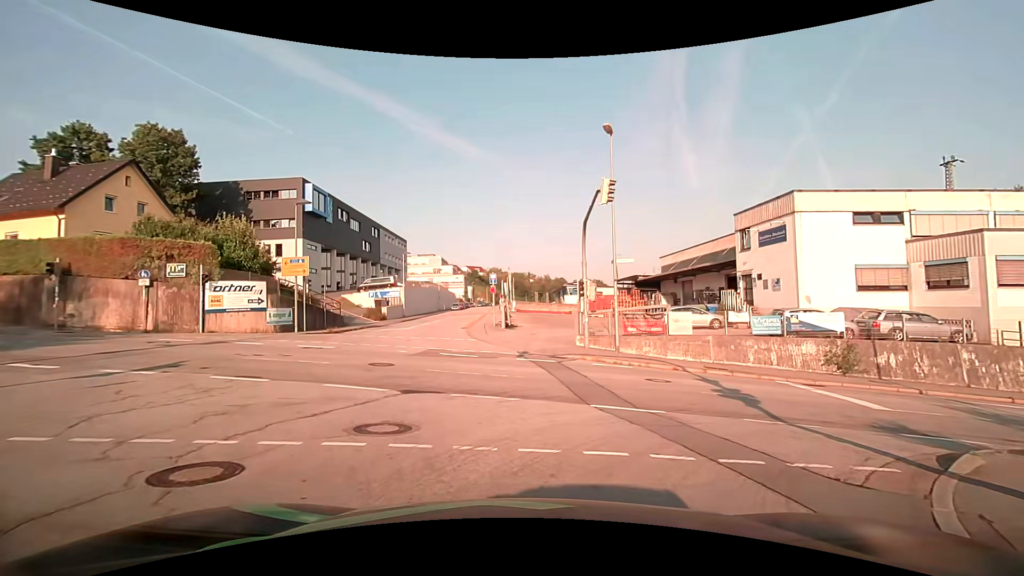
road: residential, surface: asphalt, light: Day
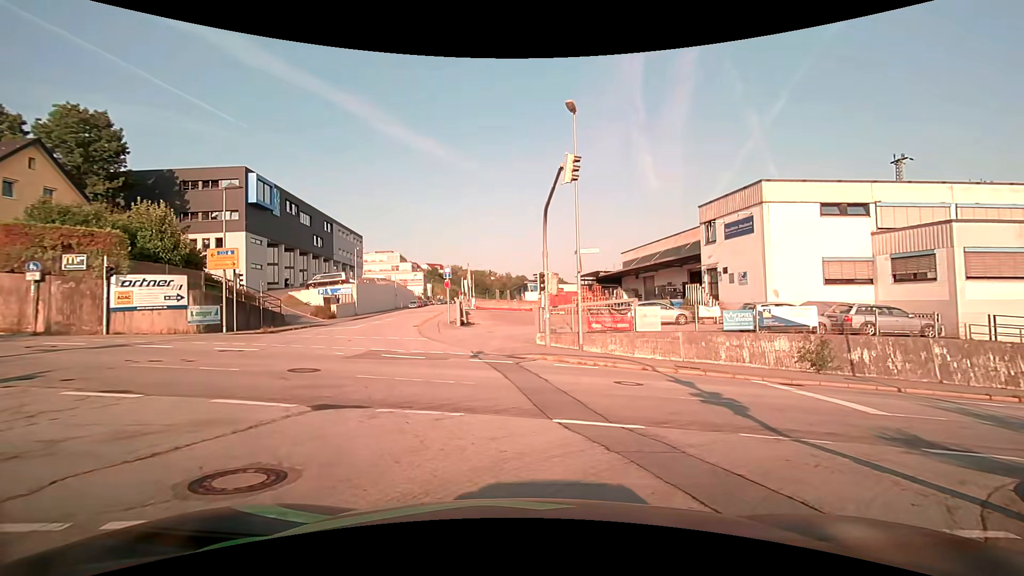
(0.0, +2.1) m; +4°
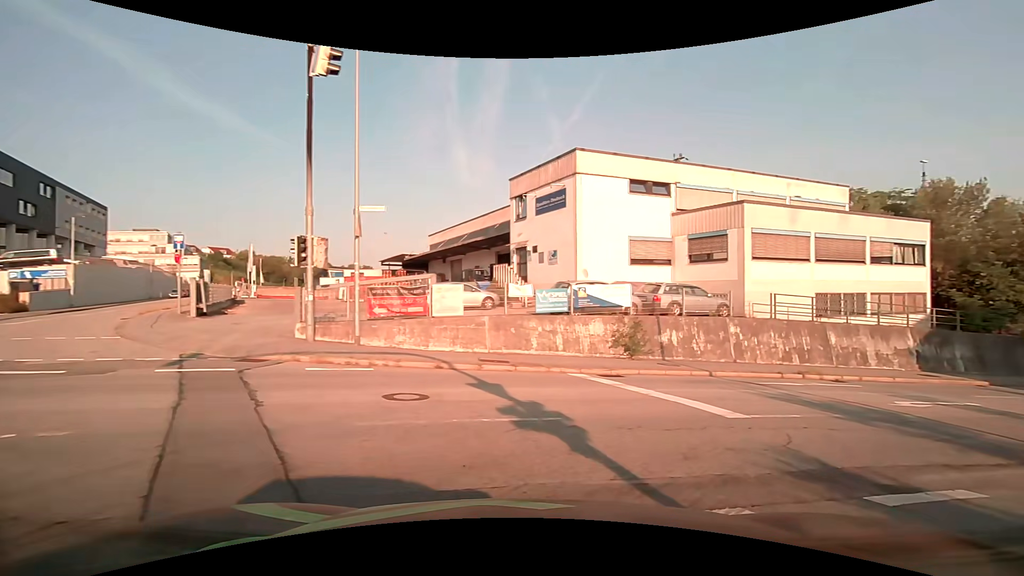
(+0.7, +5.2) m; +21°
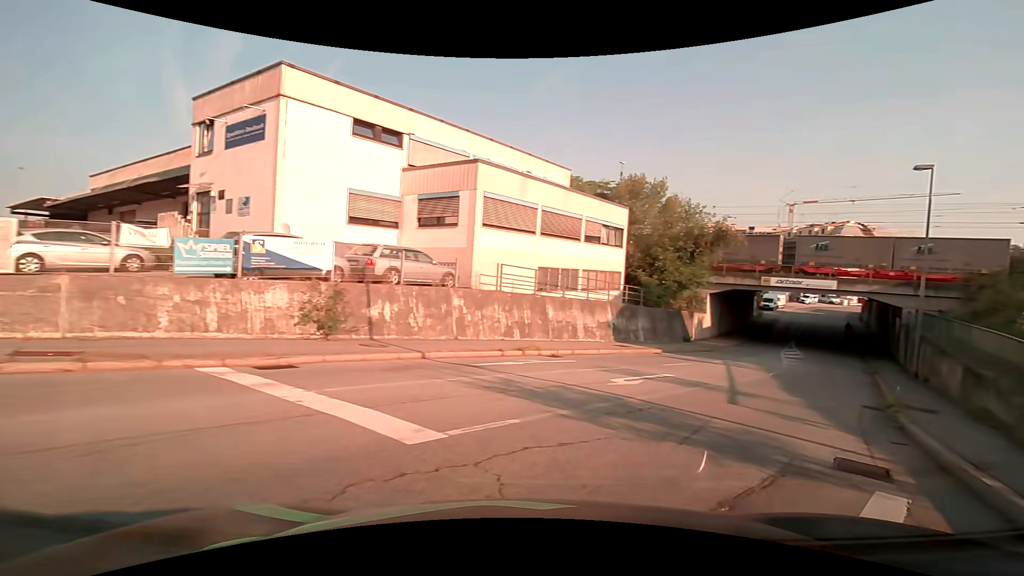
(+1.0, +4.3) m; +28°
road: tertiary
